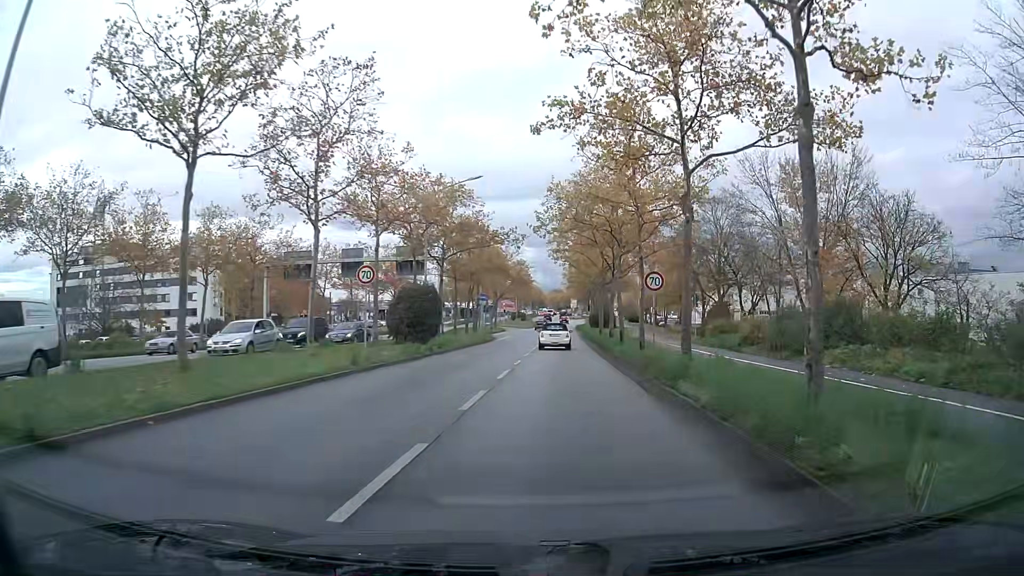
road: primary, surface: asphalt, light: Day
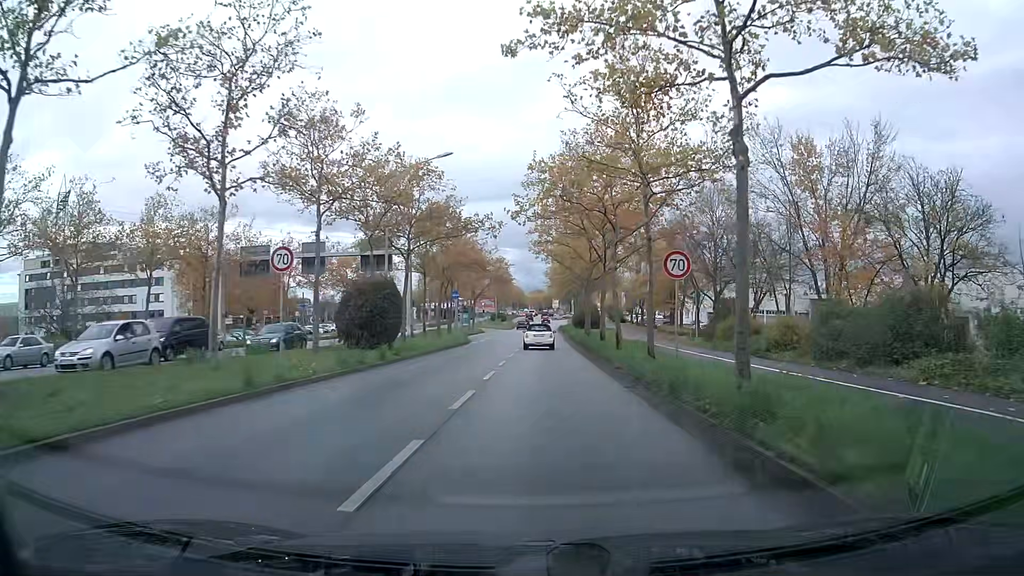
(+0.1, +5.7) m; +1°
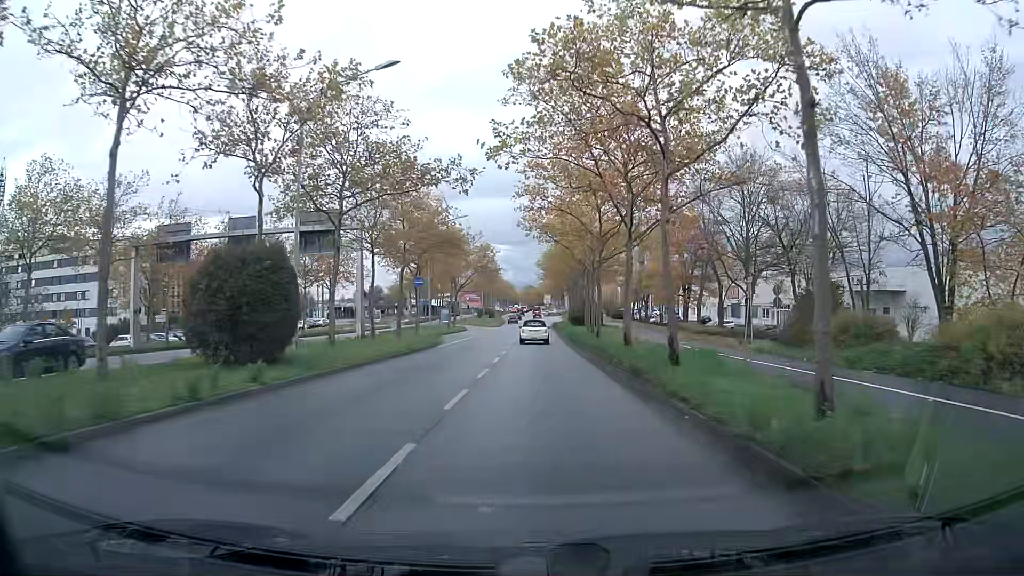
(+0.1, +12.2) m; +1°
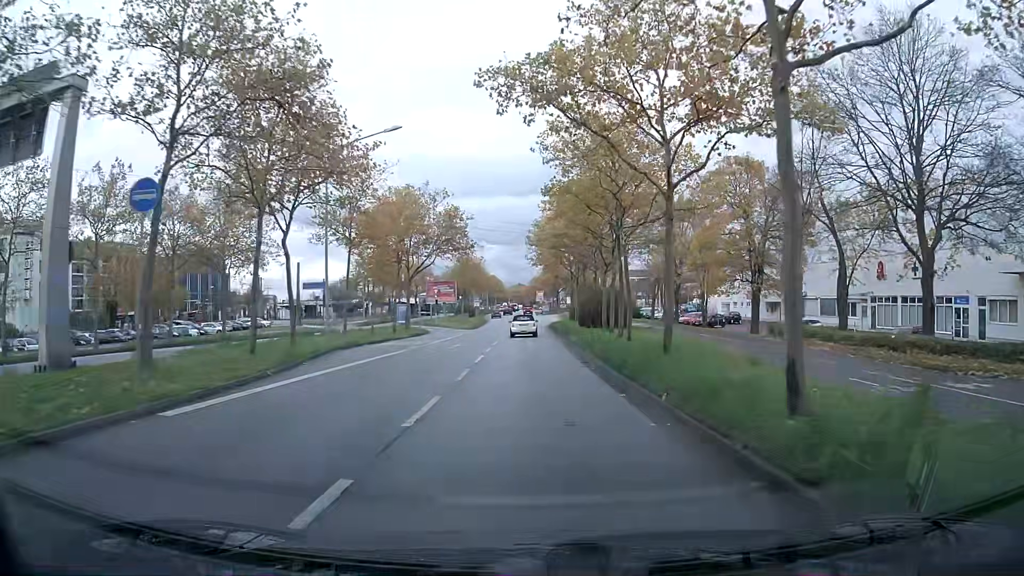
(+0.2, +25.5) m; 0°
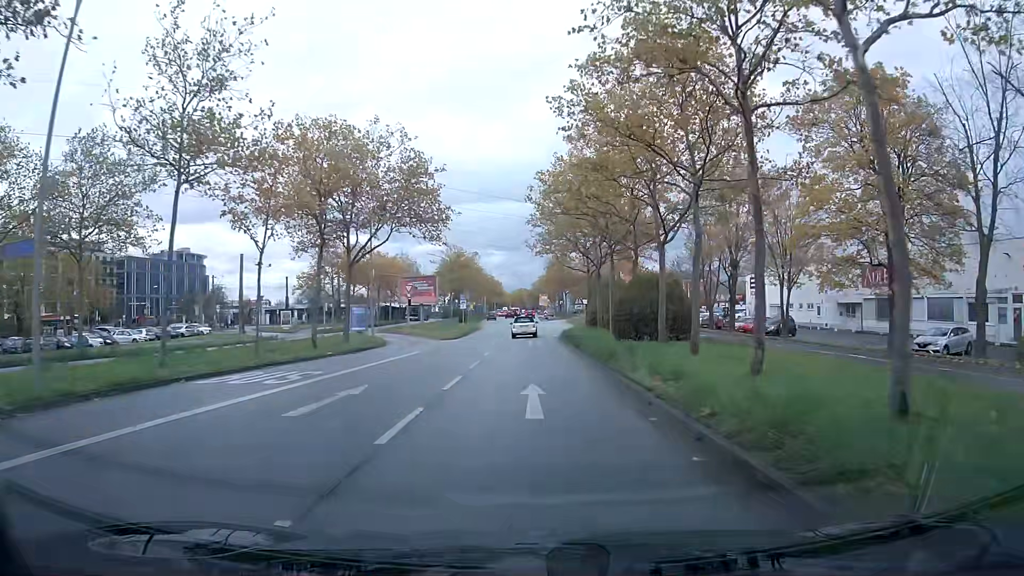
(-0.1, +18.9) m; 0°
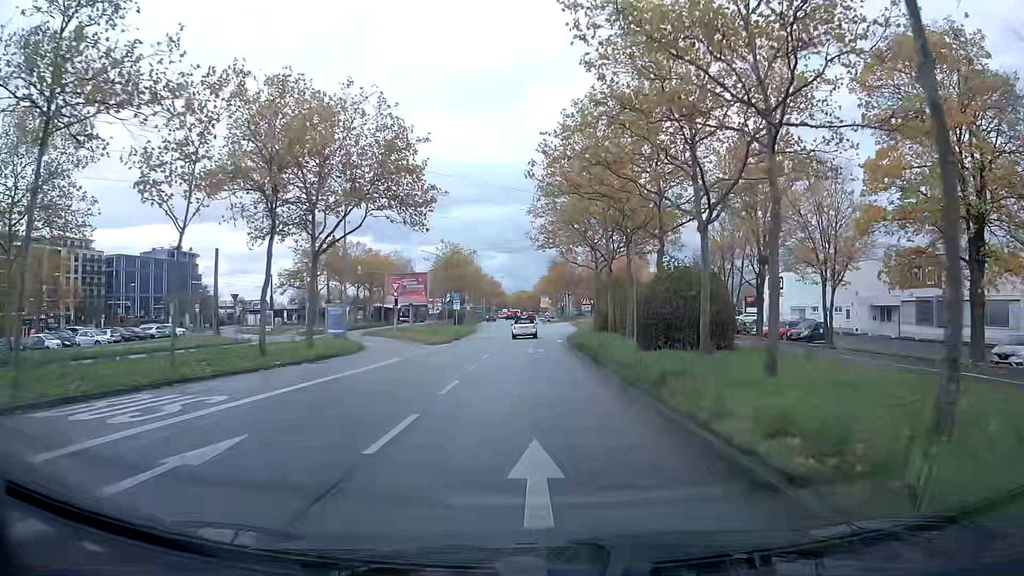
(0.0, +6.3) m; 0°
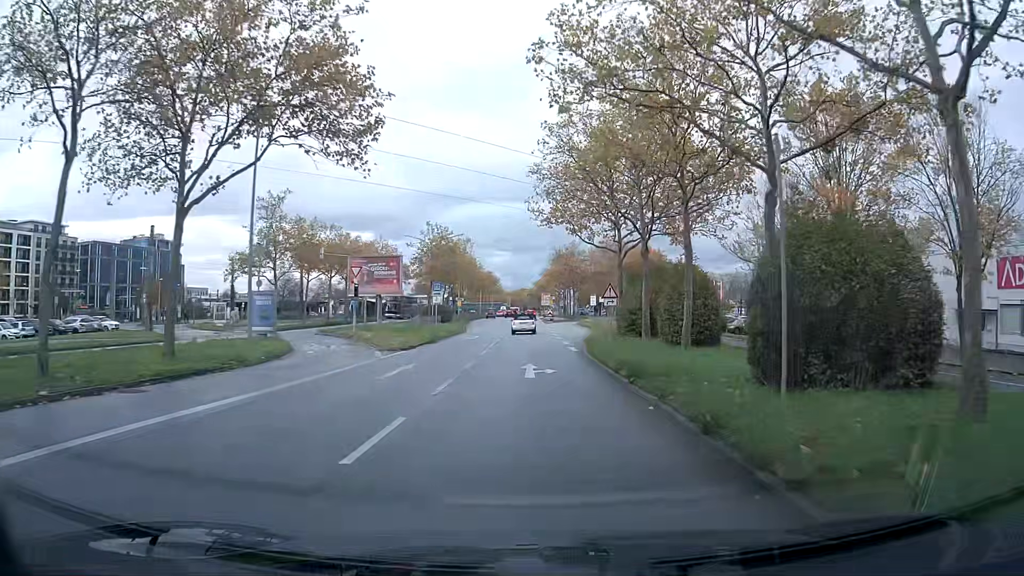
(0.0, +12.5) m; 0°
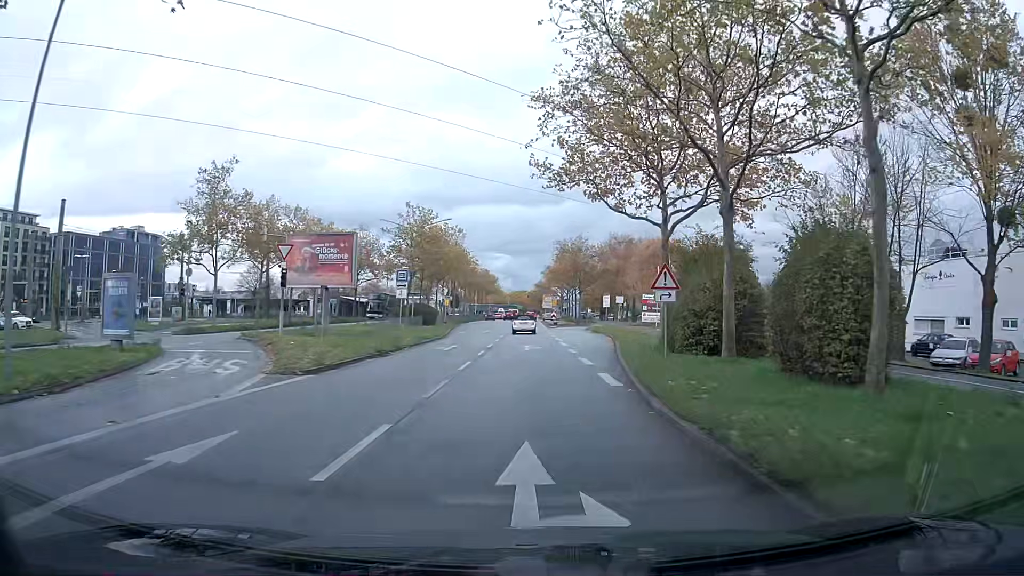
(0.0, +12.4) m; 0°
(0, +10) (0, +20) (0, +30) (0, +40) (0, +50) (0, +60) (0, +70) (0, +80) (0, +90) (0, +100) m
